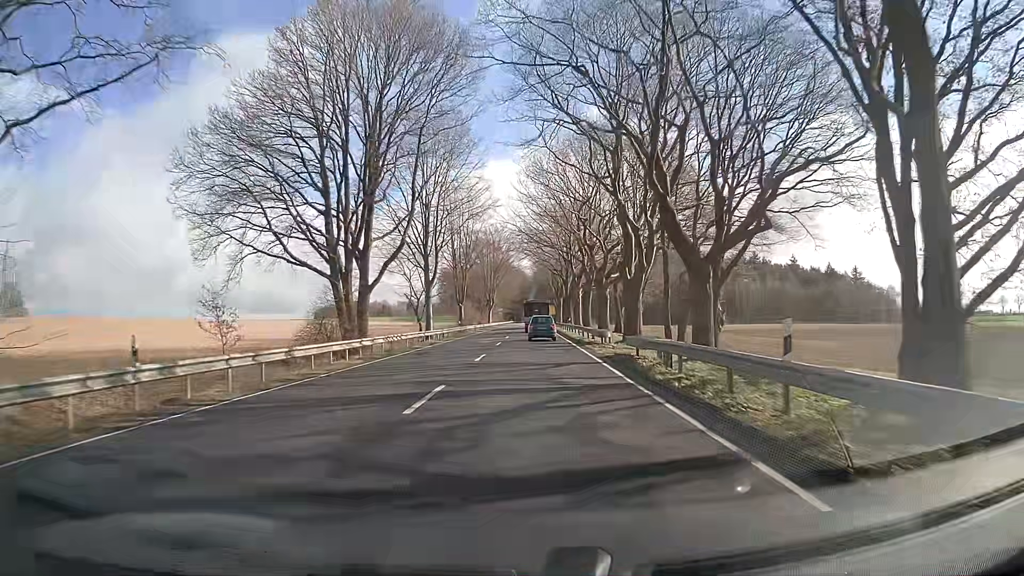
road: primary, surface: asphalt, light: Day
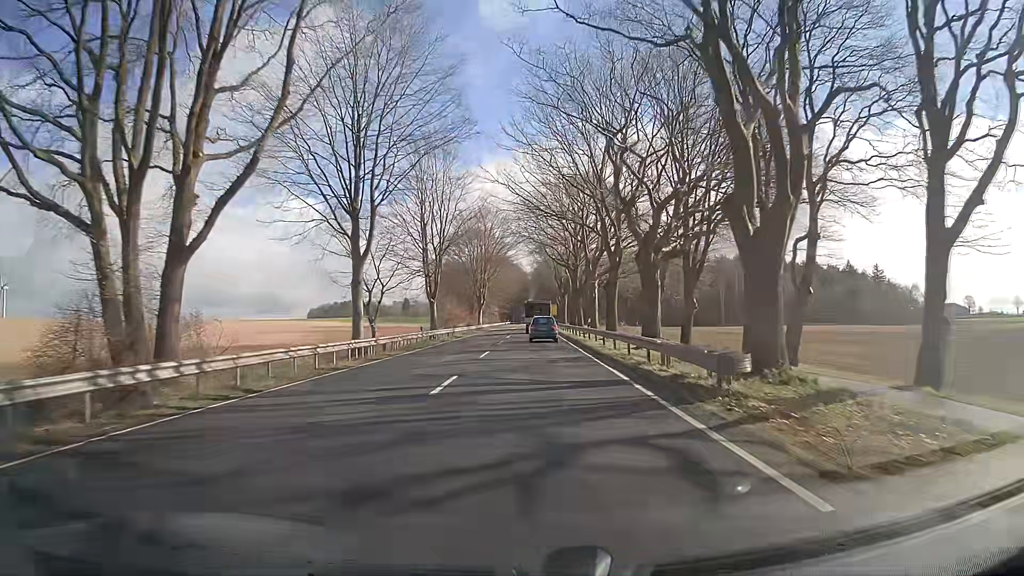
(-0.1, +21.7) m; 0°
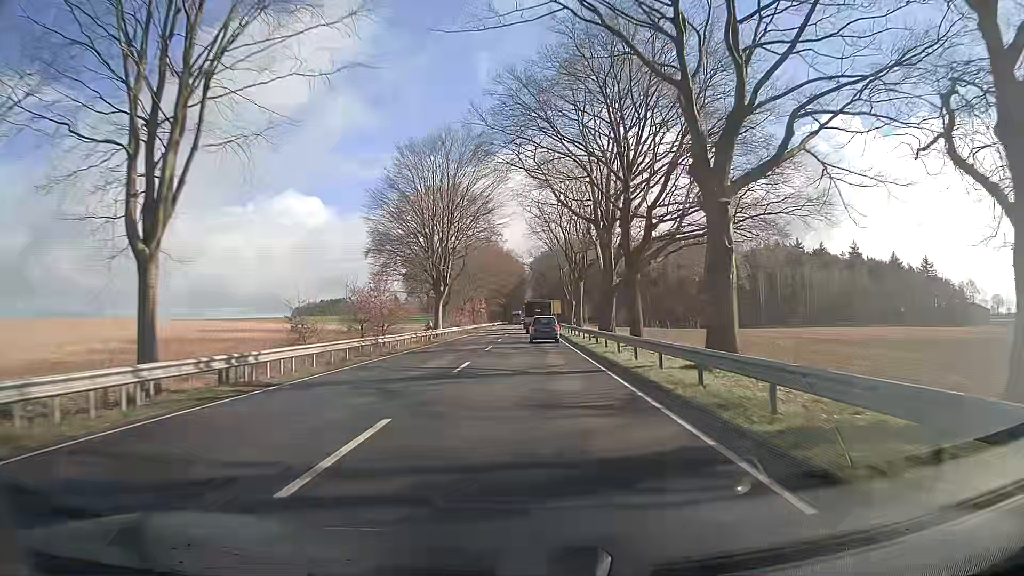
(0.0, +43.0) m; 0°
(0, +10) (0, +20) (0, +30) (0, +40) (0, +50) (0, +60) (0, +70) (0, +80) (0, +90) (0, +100) m
